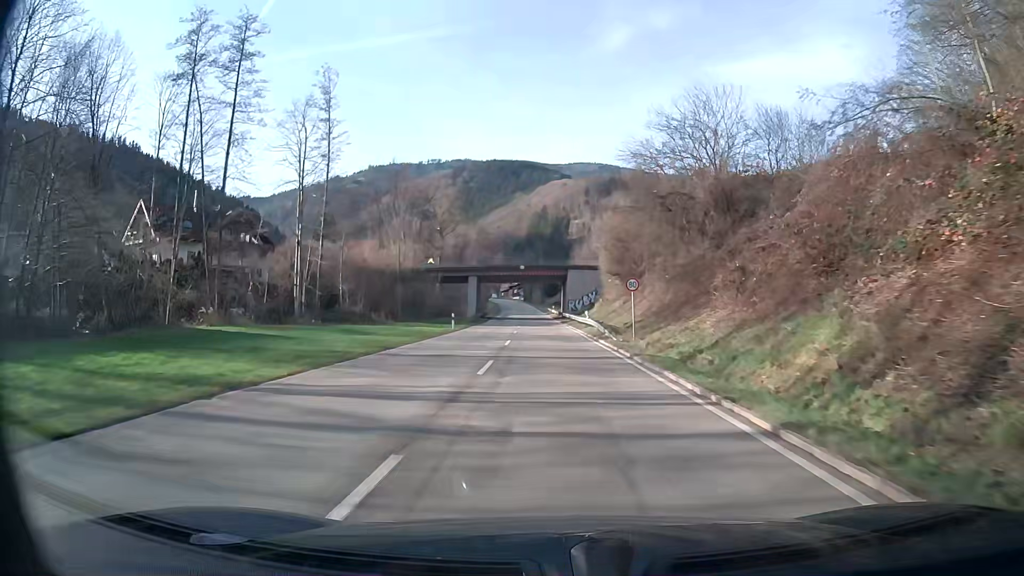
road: secondary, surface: asphalt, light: Day
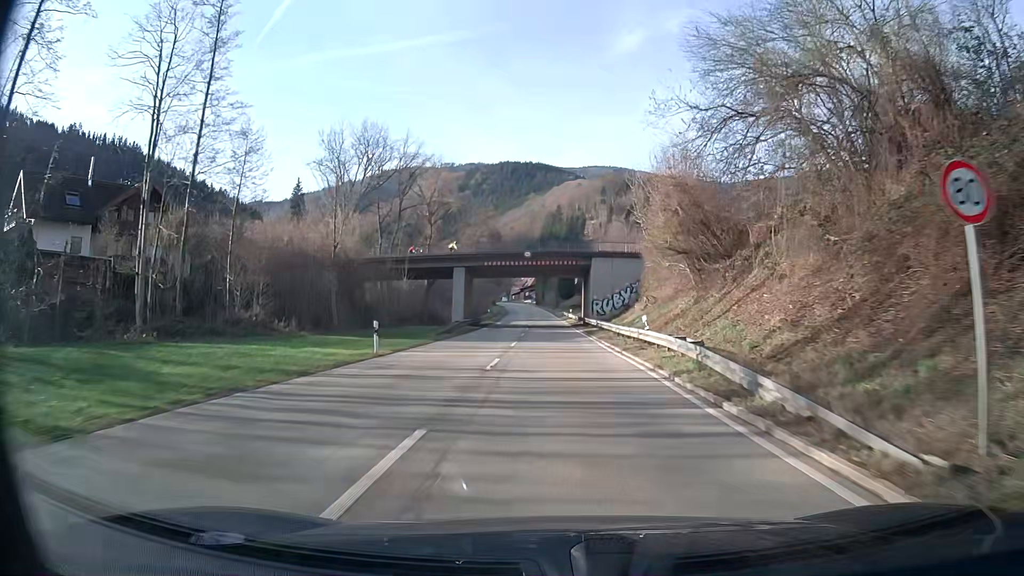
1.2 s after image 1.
(-0.2, +22.4) m; -1°
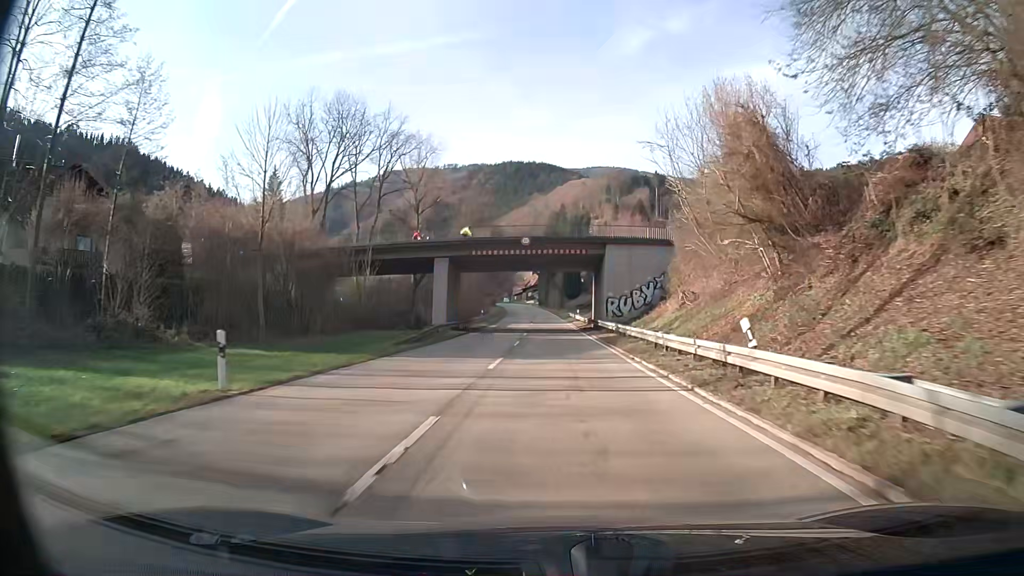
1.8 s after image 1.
(0.0, +11.1) m; 0°
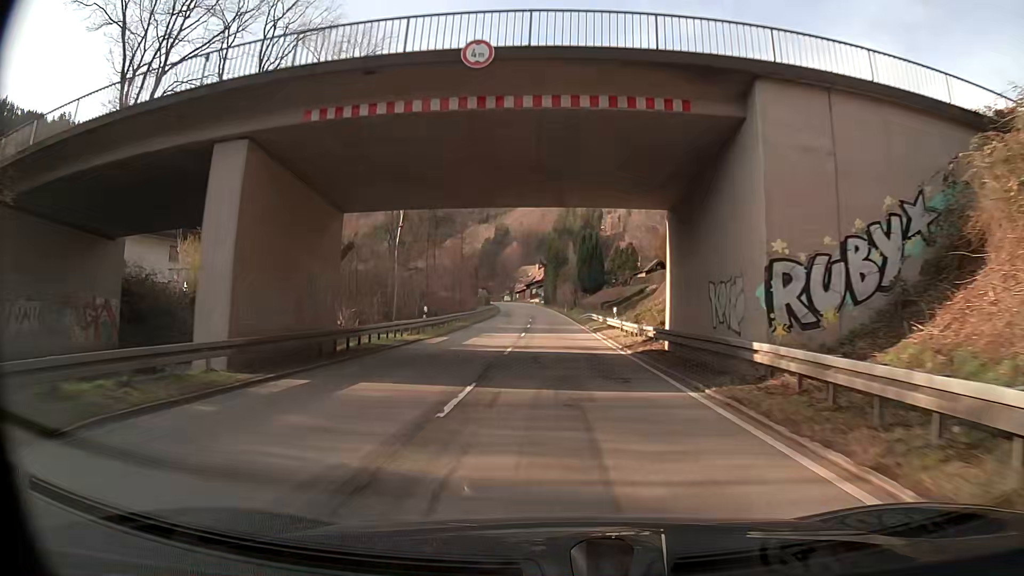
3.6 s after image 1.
(-0.2, +32.4) m; -1°
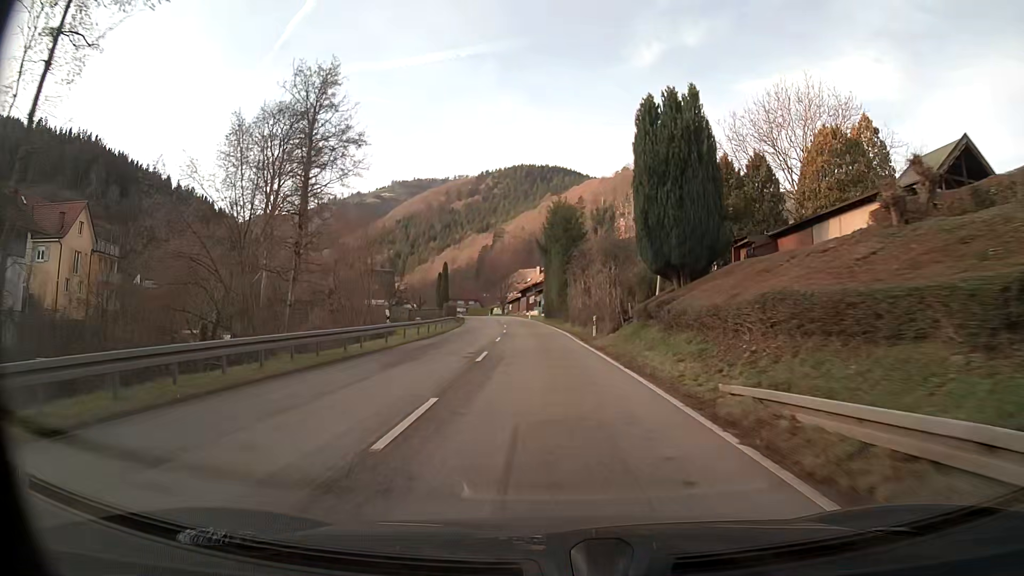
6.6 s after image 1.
(-0.3, +50.0) m; 0°
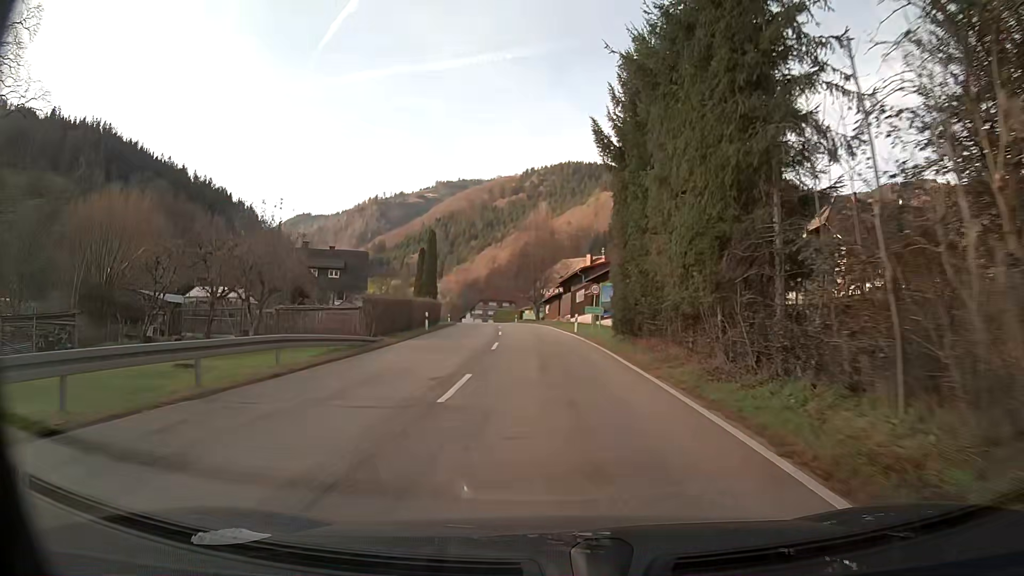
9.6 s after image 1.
(-1.5, +44.5) m; -4°
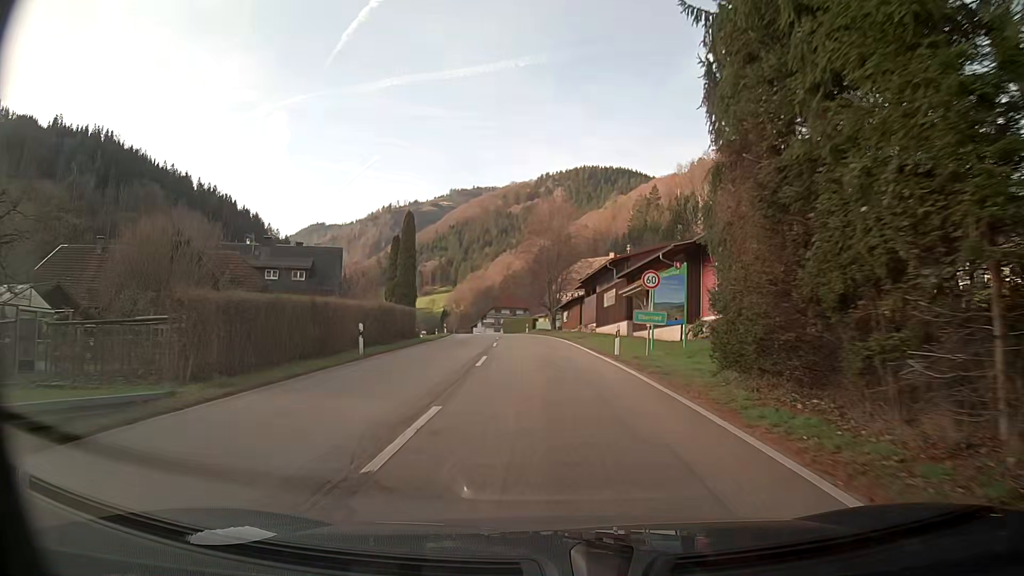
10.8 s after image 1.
(-0.2, +16.3) m; -2°
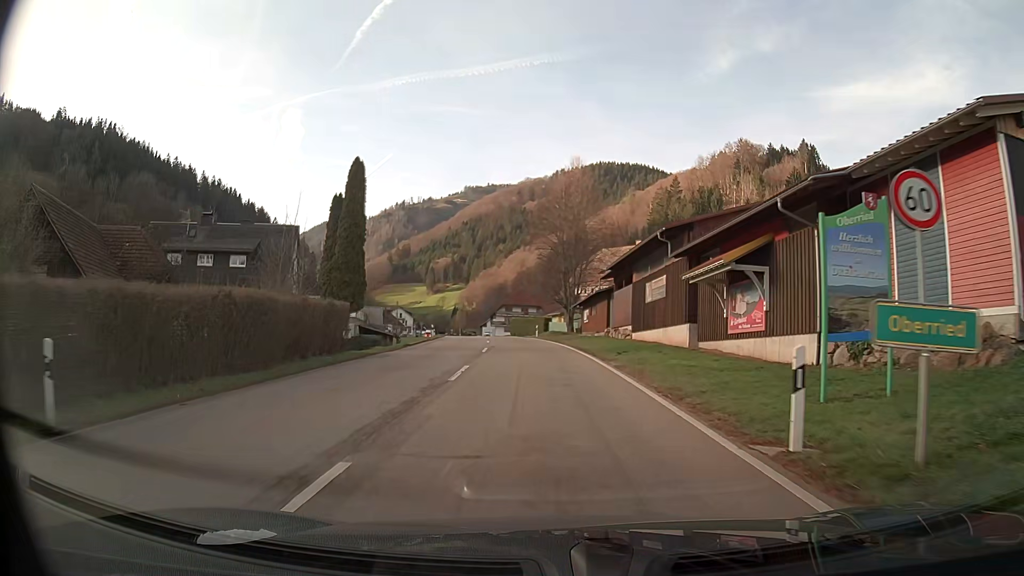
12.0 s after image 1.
(-0.3, +15.8) m; -1°
(0, +10) (0, +20) (-1, +30) (-1, +40) (-2, +50) (-4, +60) (-5, +70) (-6, +80) (-8, +89) (-10, +99) m
